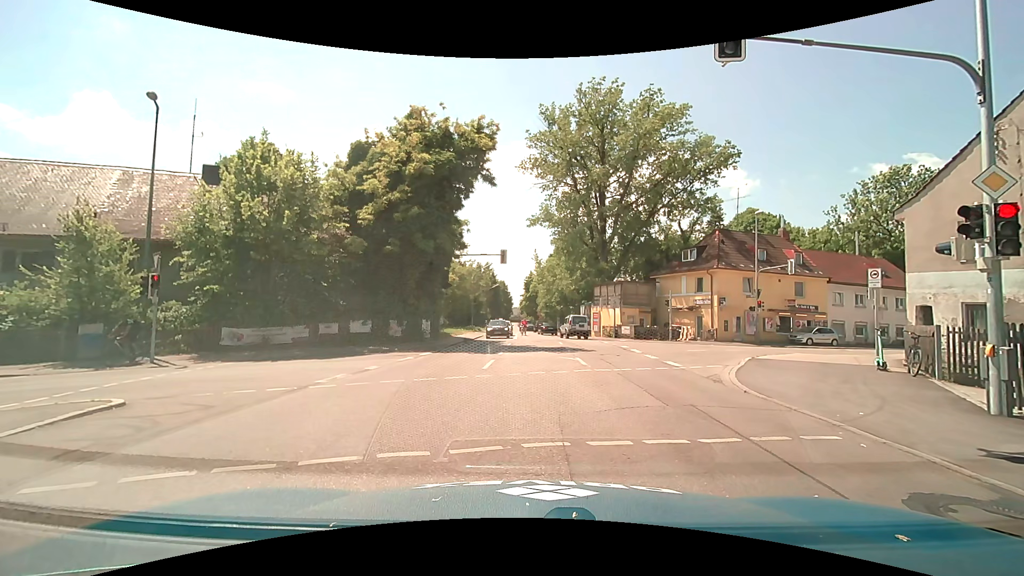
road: secondary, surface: asphalt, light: Day
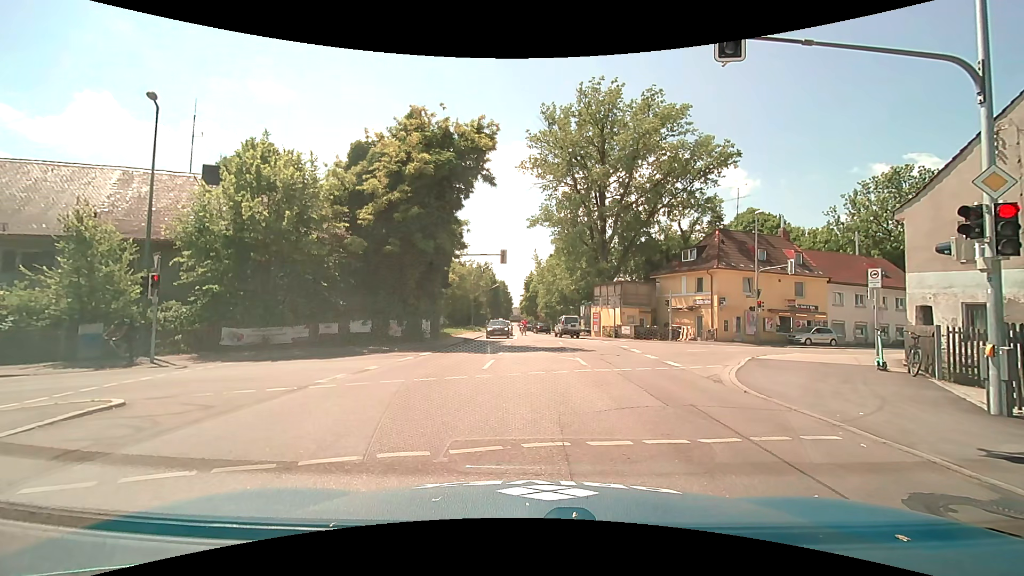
(0.0, 0.0) m; 0°
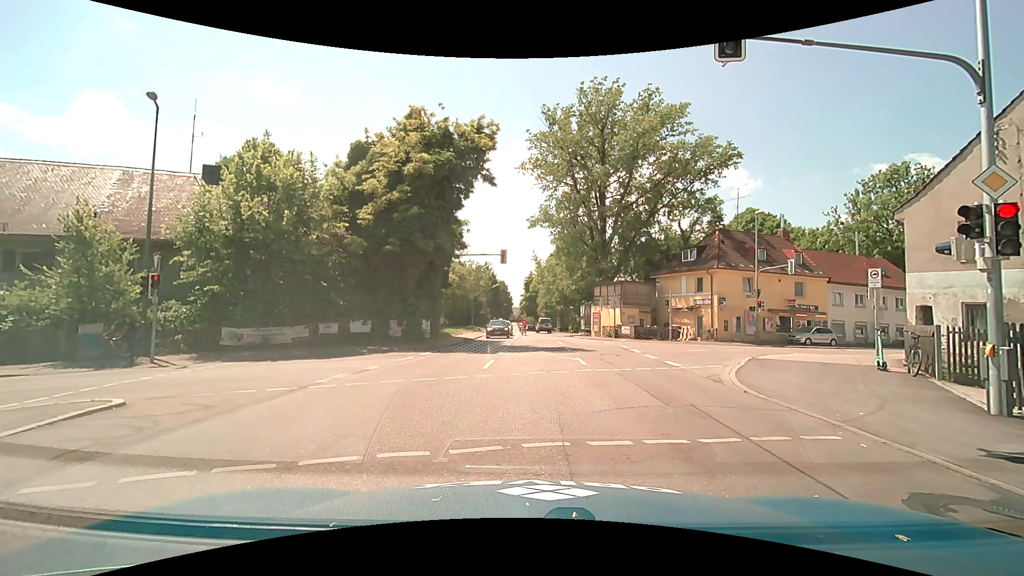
(0.0, 0.0) m; 0°
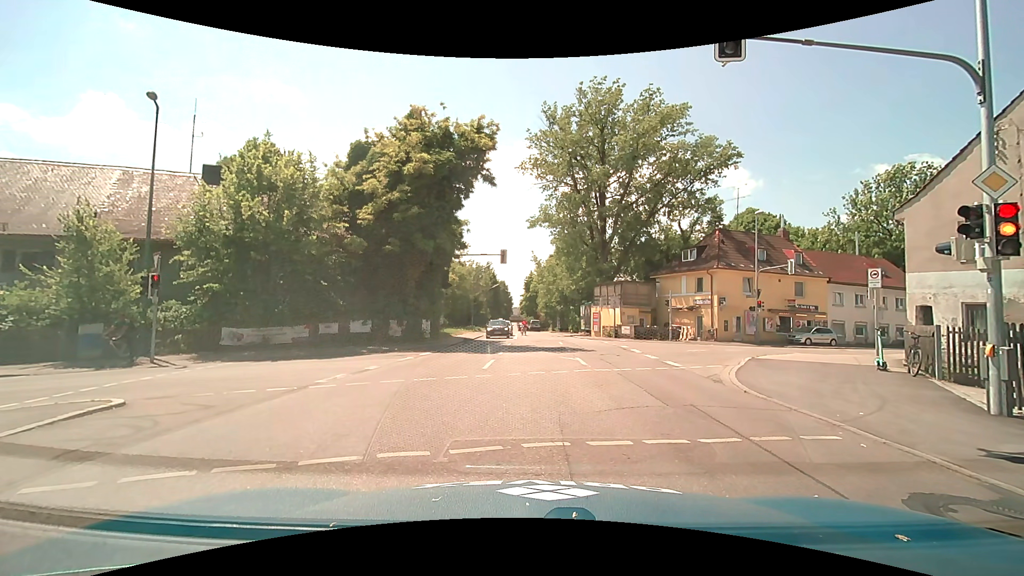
(0.0, 0.0) m; 0°
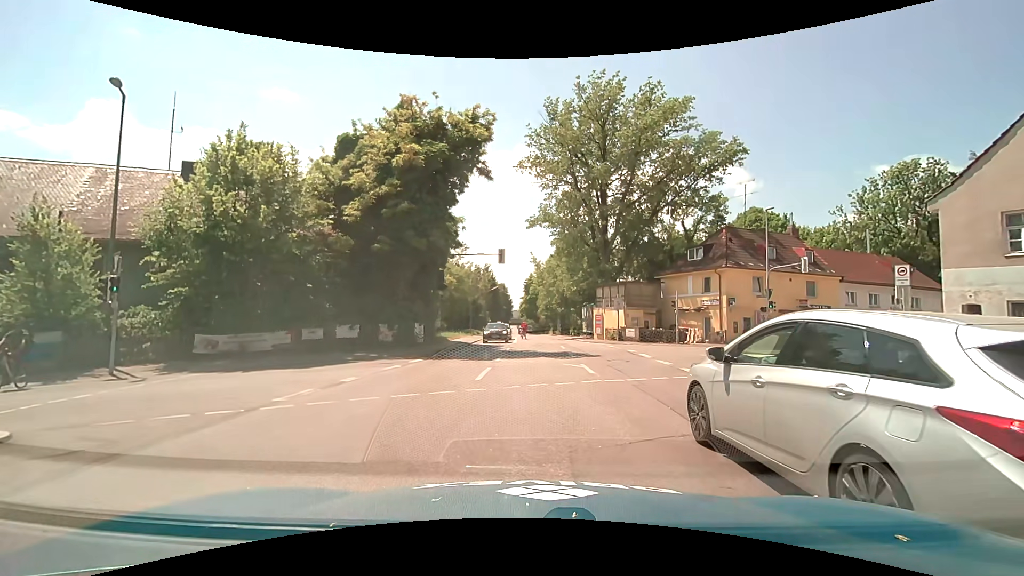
(0.0, +1.8) m; 0°
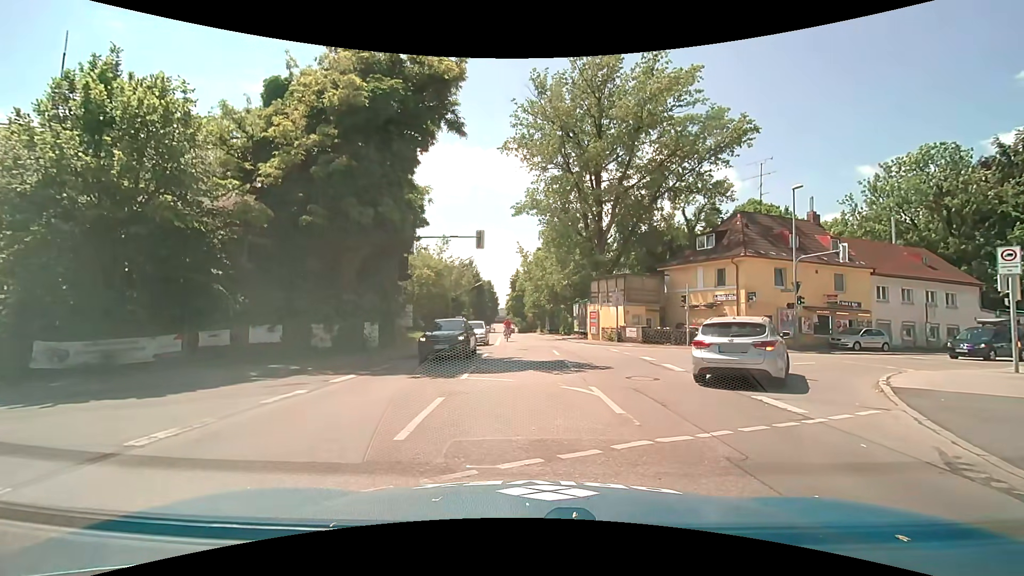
(0.0, +5.8) m; +1°
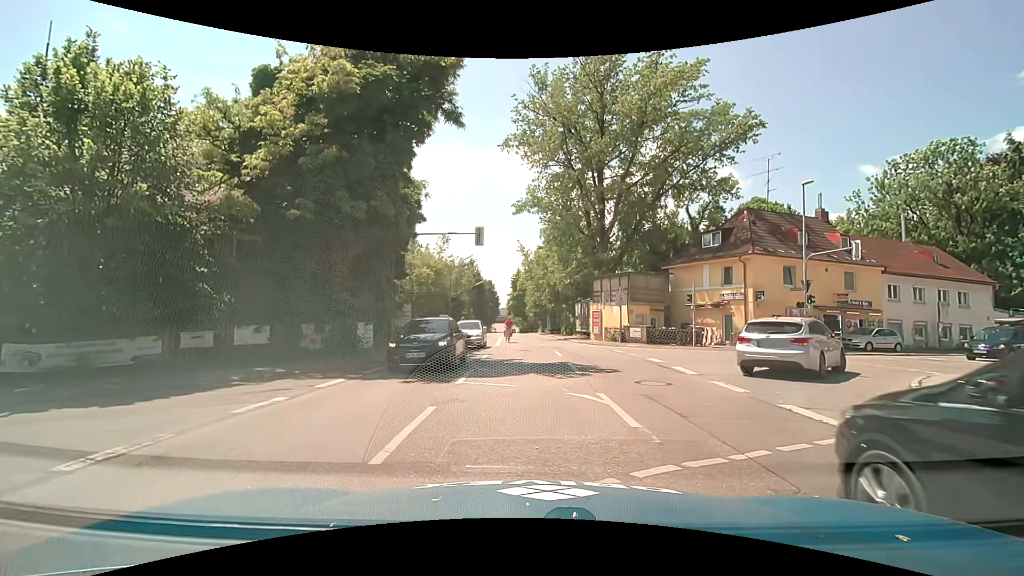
(0.0, +0.9) m; 0°
